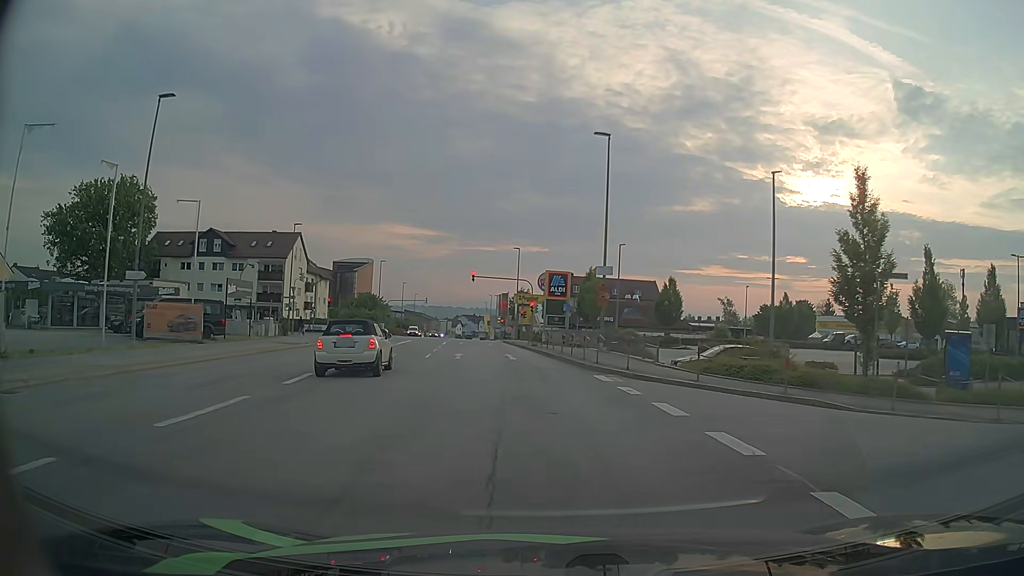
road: tertiary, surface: asphalt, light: Day
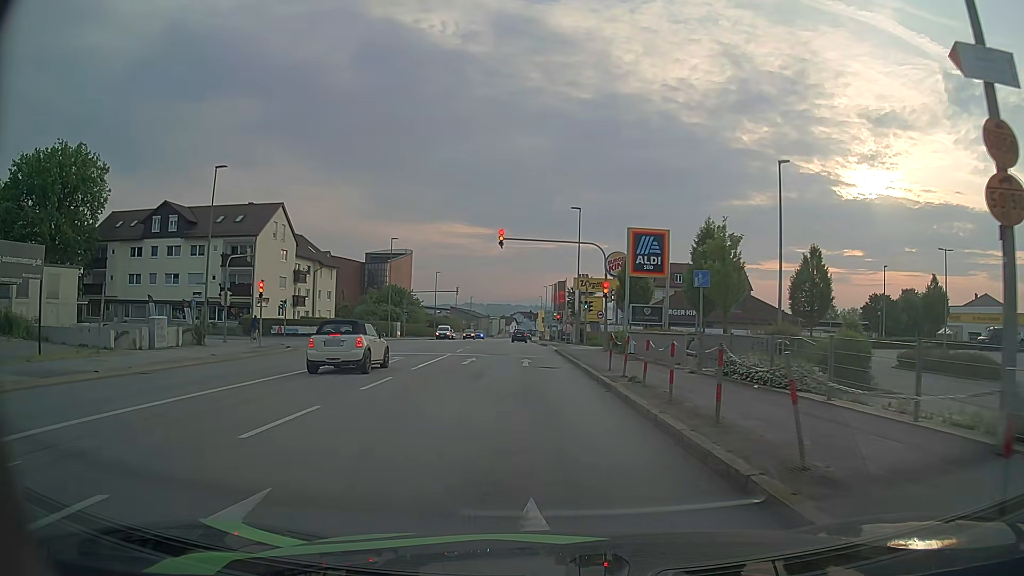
(-1.0, +24.9) m; -5°
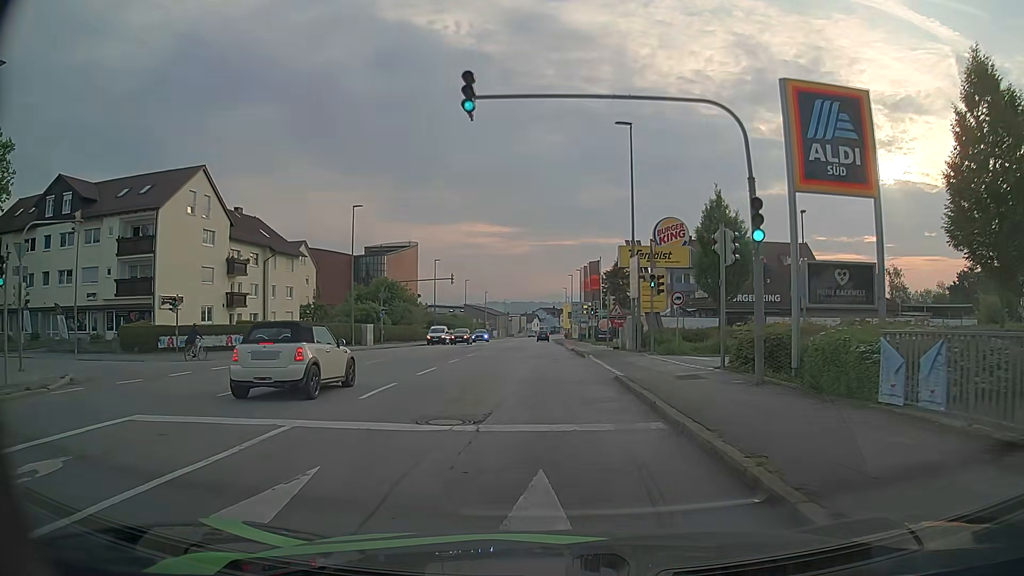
(-0.5, +21.3) m; -1°
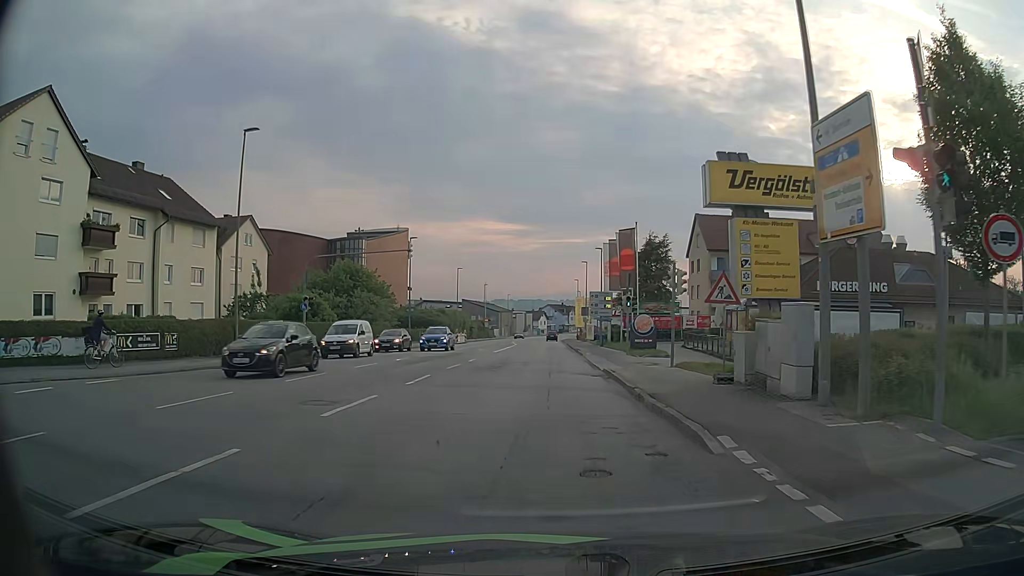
(-0.6, +20.4) m; -1°
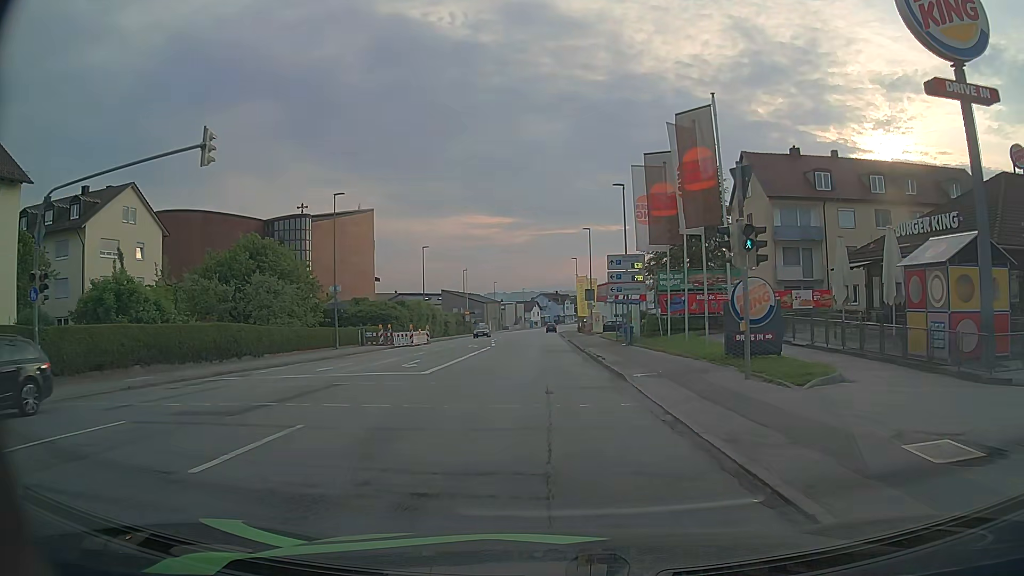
(-0.2, +22.1) m; 0°
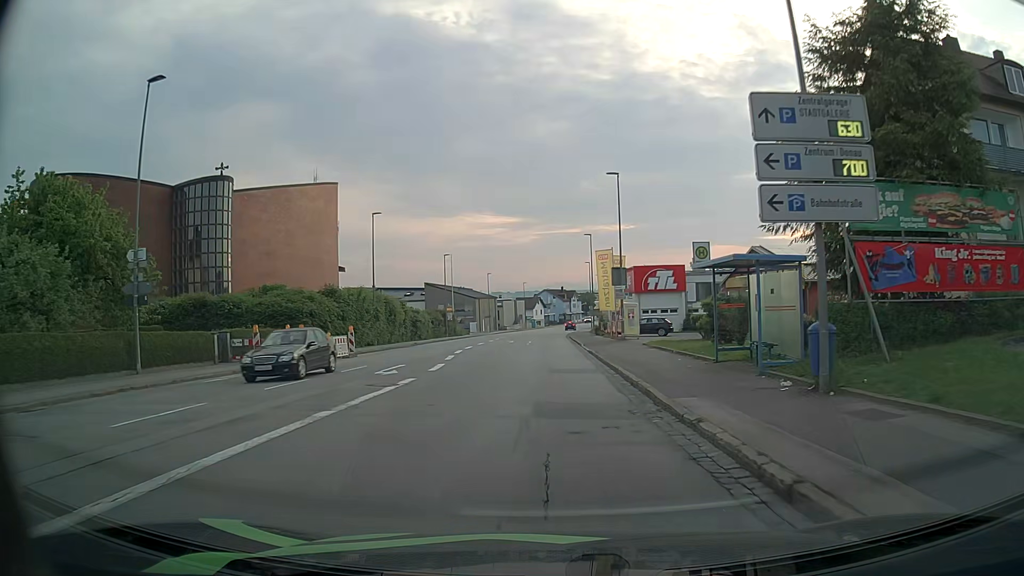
(+0.1, +24.1) m; +1°
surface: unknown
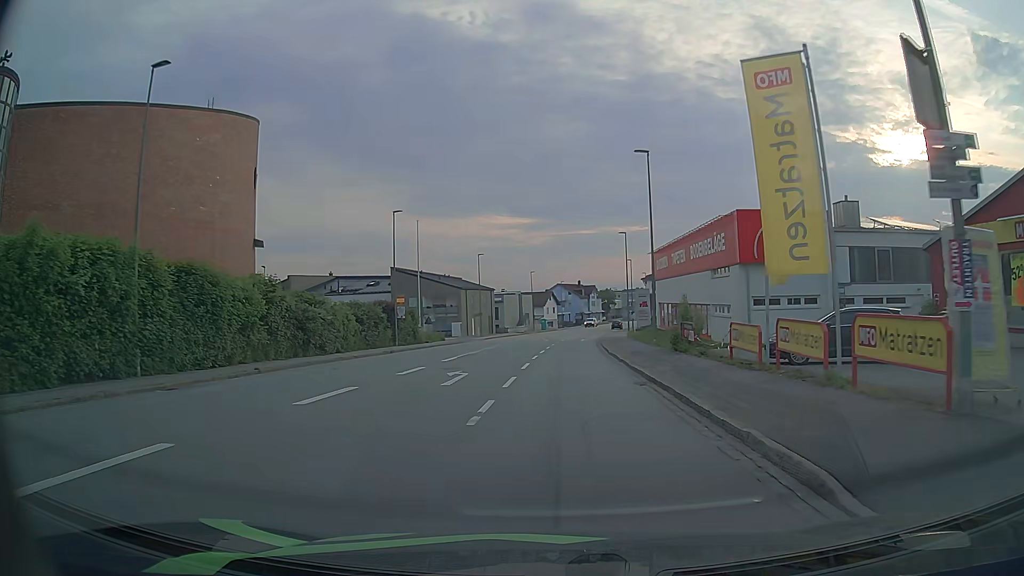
(-0.7, +34.1) m; -2°
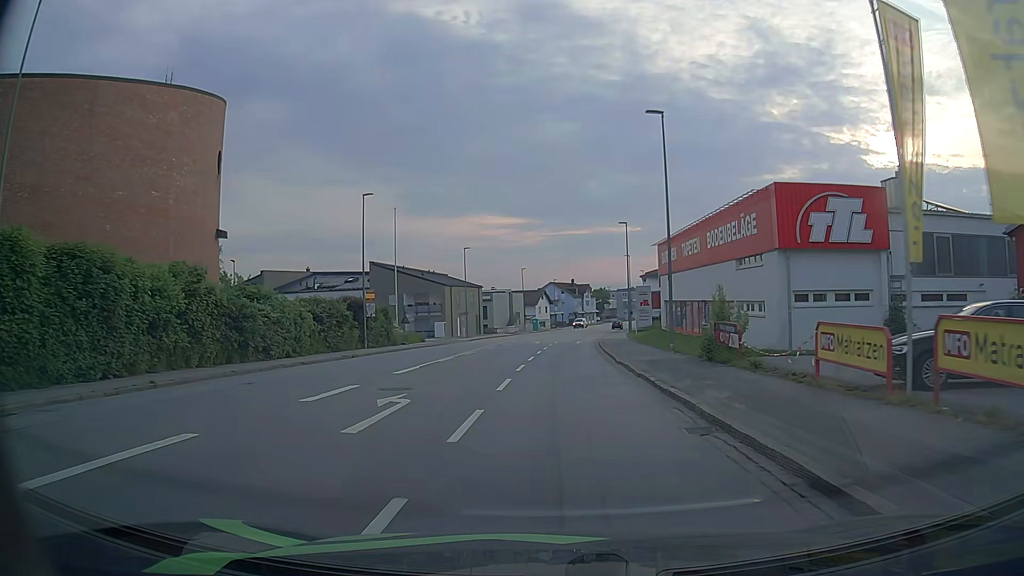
(+0.1, +6.9) m; +1°
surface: asphalt
(0, +10) (0, +20) (0, +30) (0, +40) (0, +50) (0, +60) (+1, +70) (+2, +80) (+3, +90) (+5, +100) m
